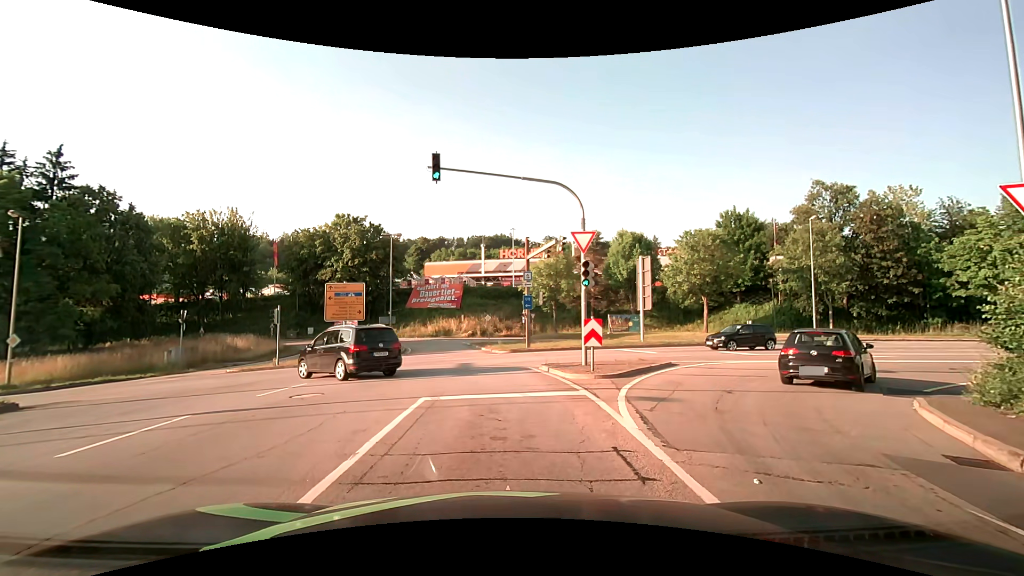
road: primary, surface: asphalt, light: Day
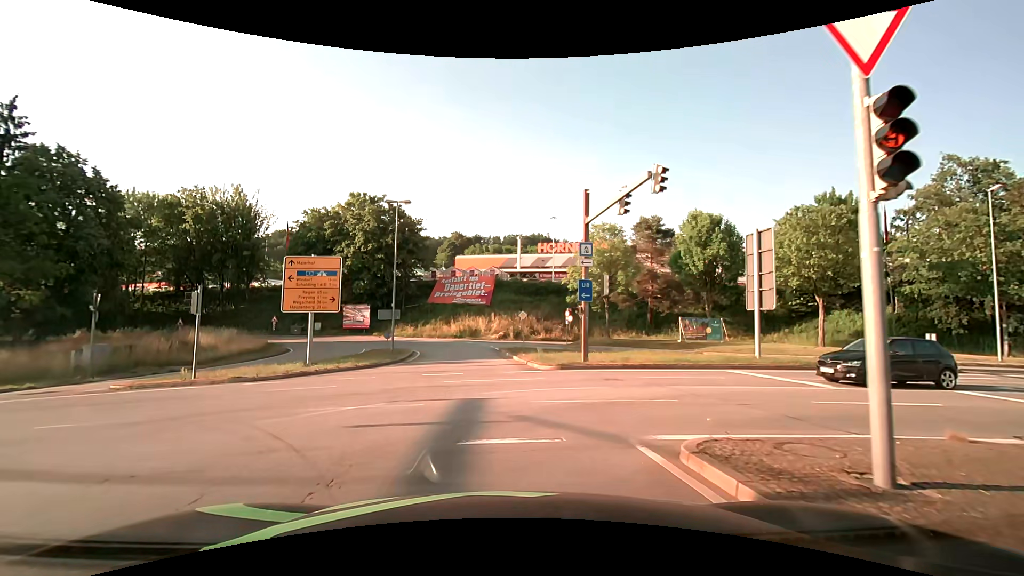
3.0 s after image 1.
(-0.5, +12.0) m; -5°
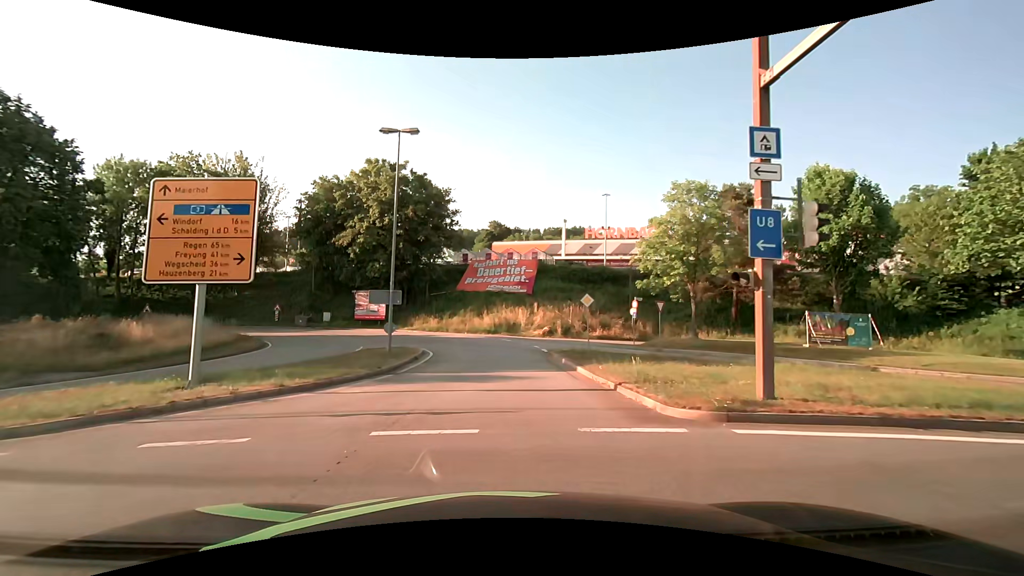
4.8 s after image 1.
(-0.5, +11.7) m; -5°
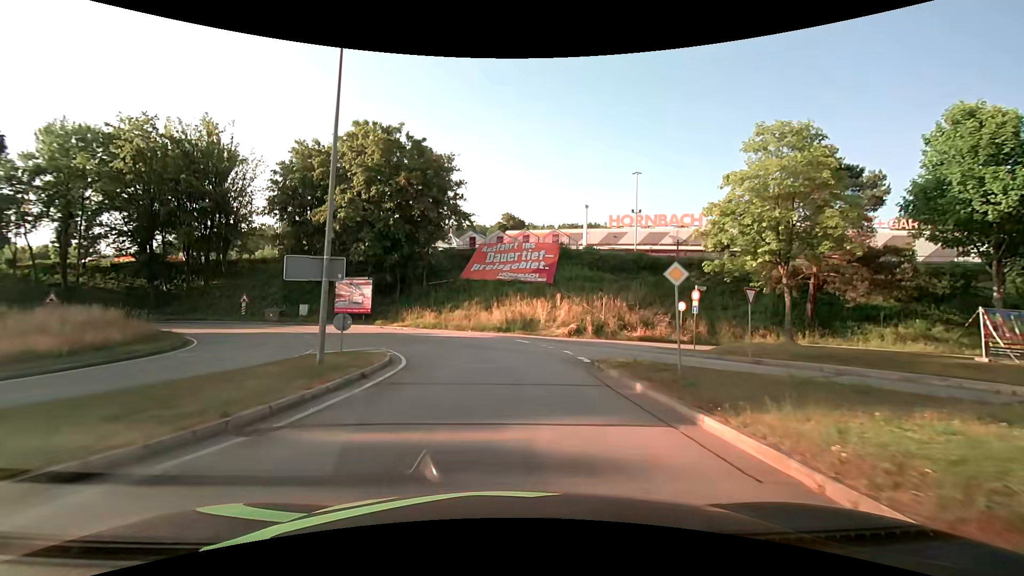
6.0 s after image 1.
(-0.1, +9.6) m; -1°
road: residential
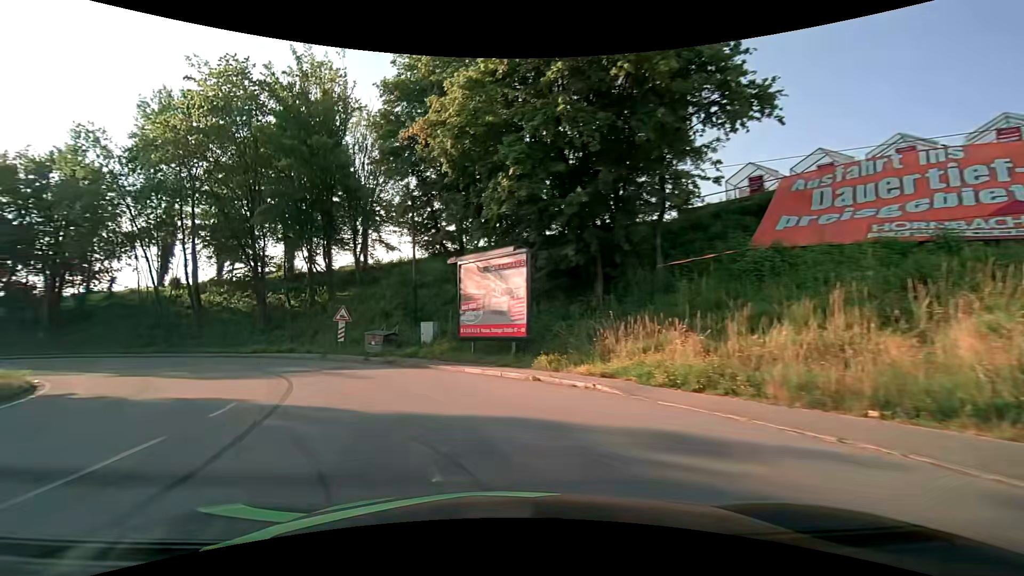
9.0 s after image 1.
(-3.2, +24.5) m; -26°
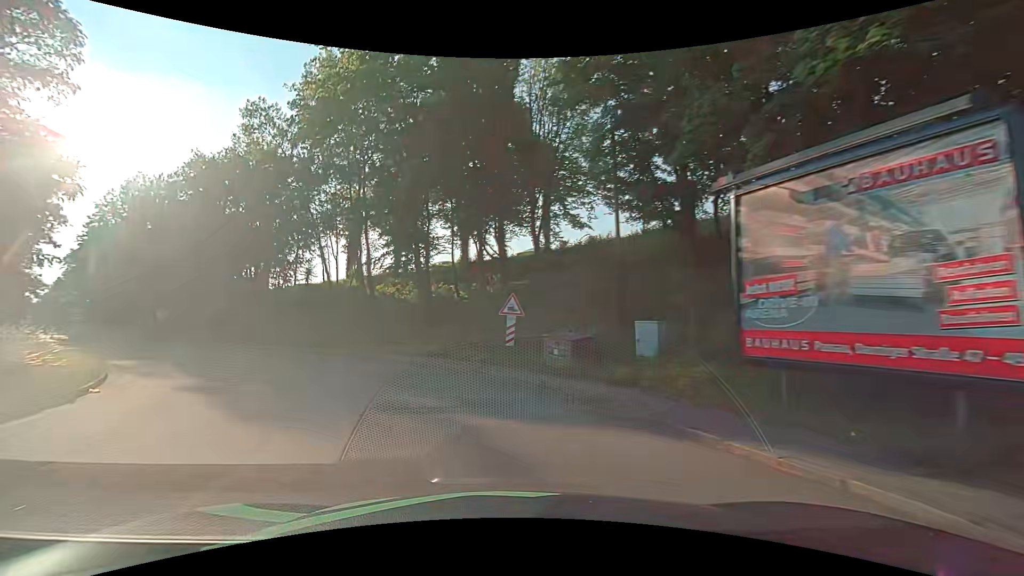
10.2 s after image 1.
(-1.8, +9.3) m; -21°
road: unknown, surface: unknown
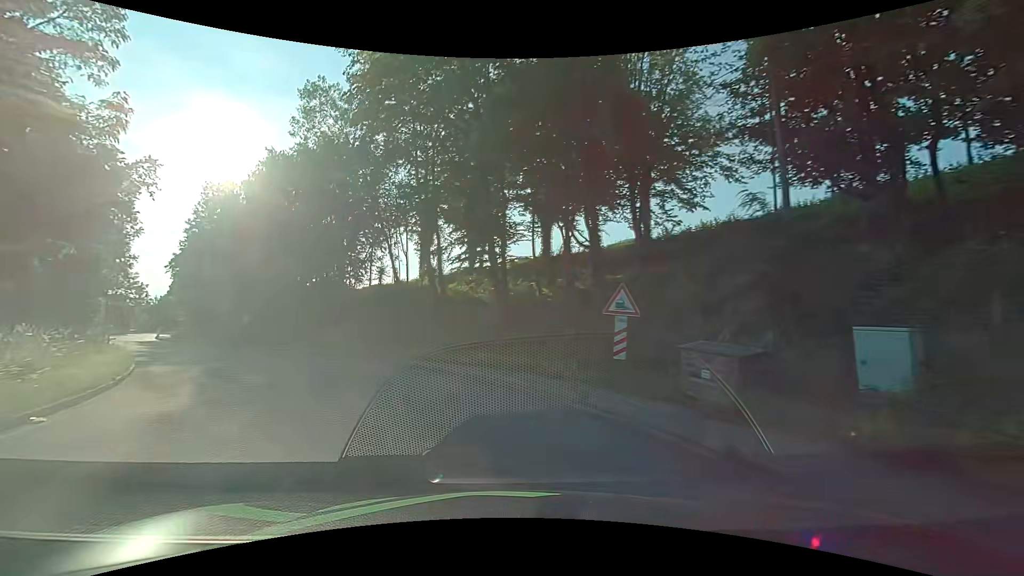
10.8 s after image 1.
(-0.4, +4.9) m; -10°
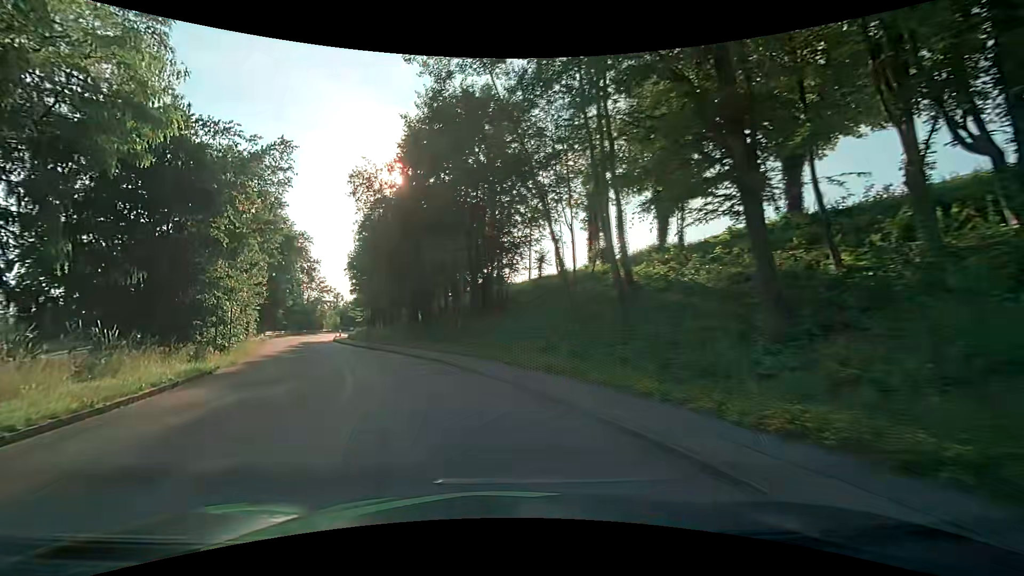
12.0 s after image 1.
(-1.6, +10.2) m; -17°
(-1, +10) (-5, +19) (-9, +29) (-13, +38) (-17, +47) (-21, +56) (-25, +65) (-28, +75) (-31, +84) (-33, +94) m
